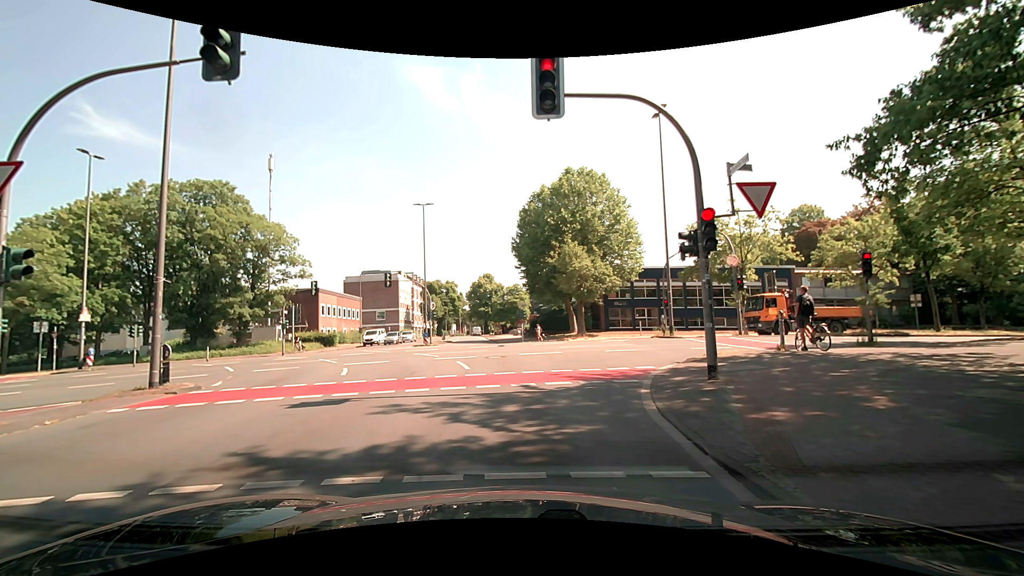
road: tertiary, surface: asphalt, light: Day
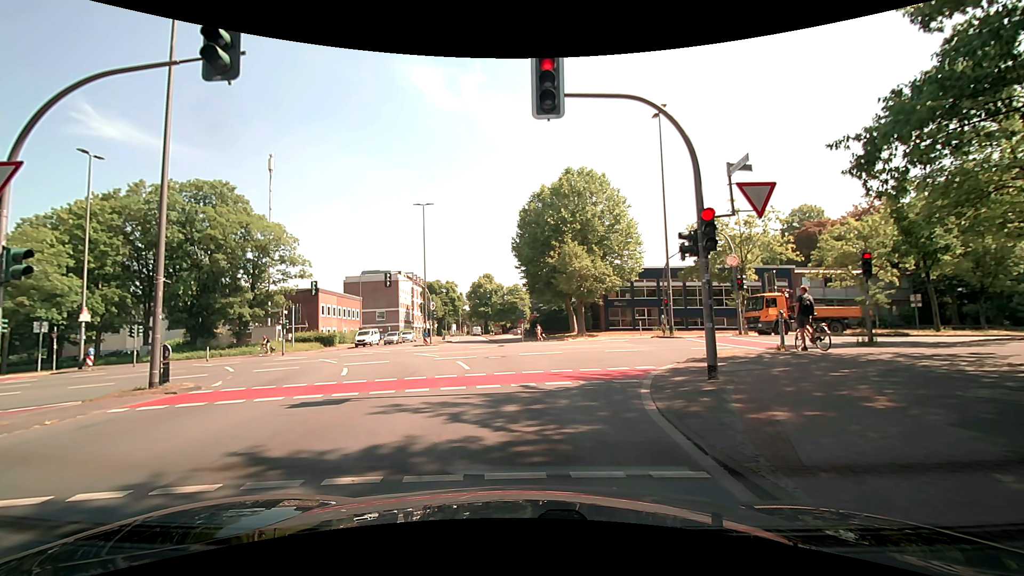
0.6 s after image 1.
(0.0, 0.0) m; 0°
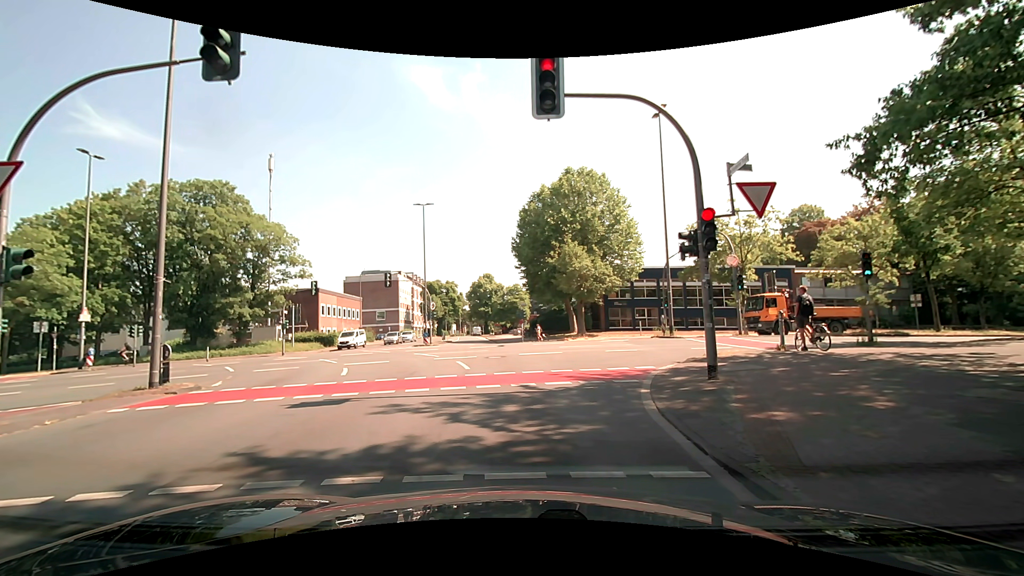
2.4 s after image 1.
(0.0, 0.0) m; 0°
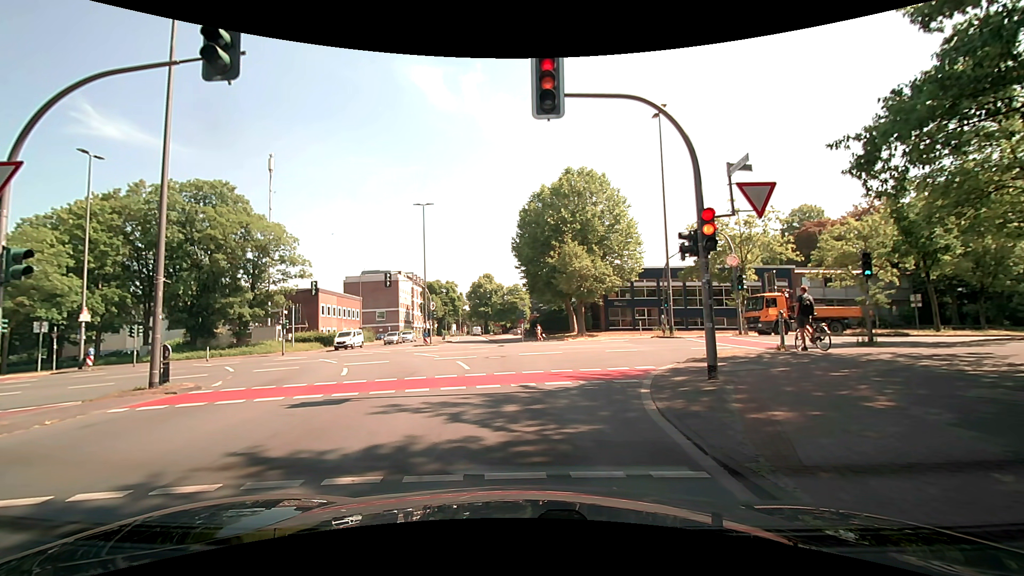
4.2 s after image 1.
(0.0, 0.0) m; 0°
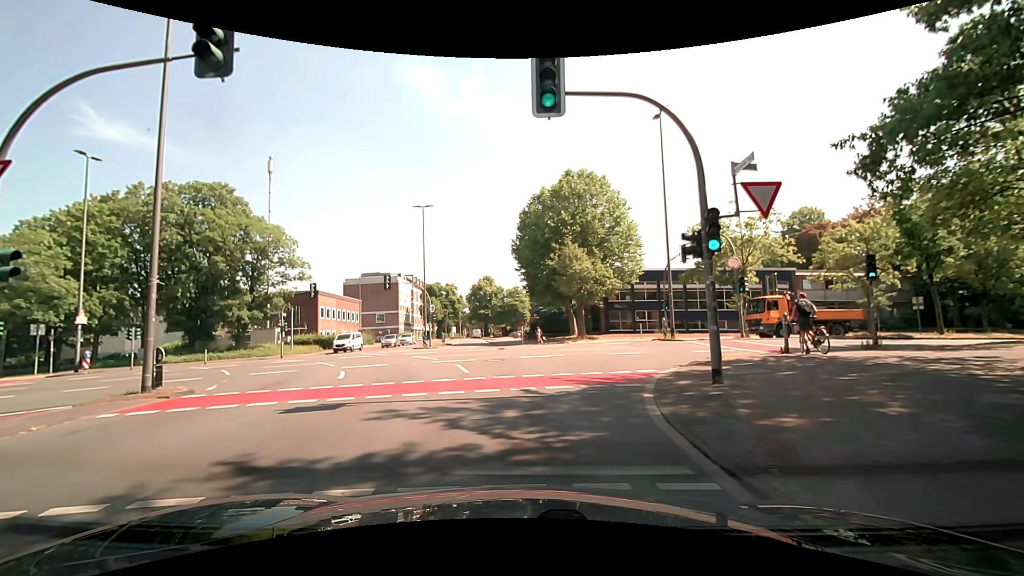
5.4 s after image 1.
(0.0, +0.2) m; 0°
